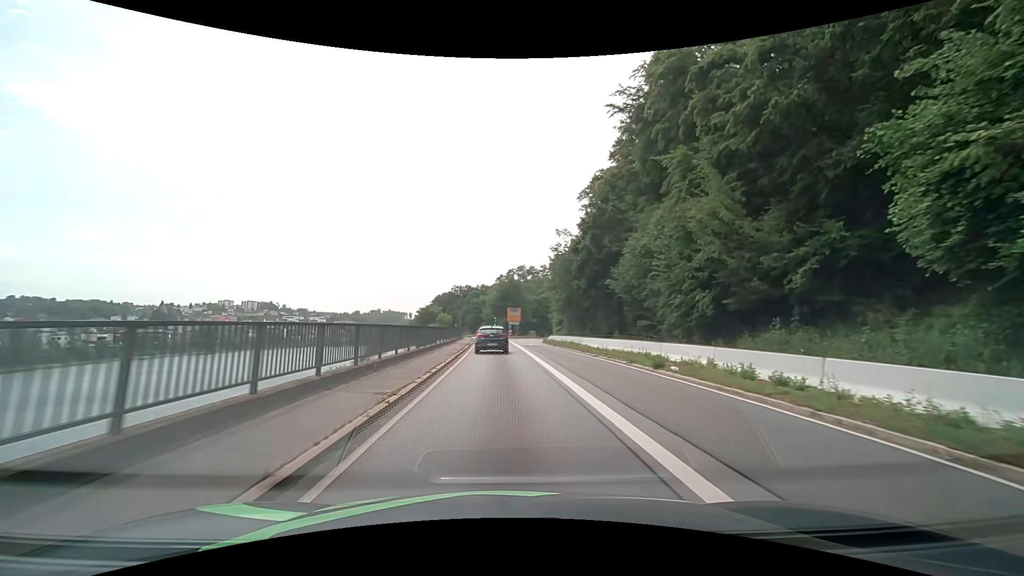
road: primary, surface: asphalt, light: Day
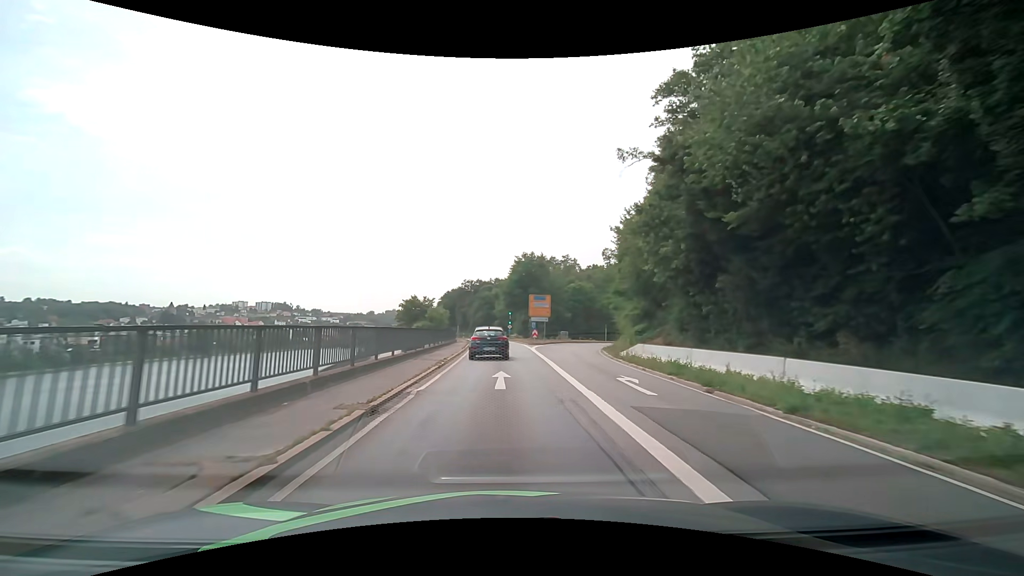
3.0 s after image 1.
(-0.5, +34.5) m; -1°
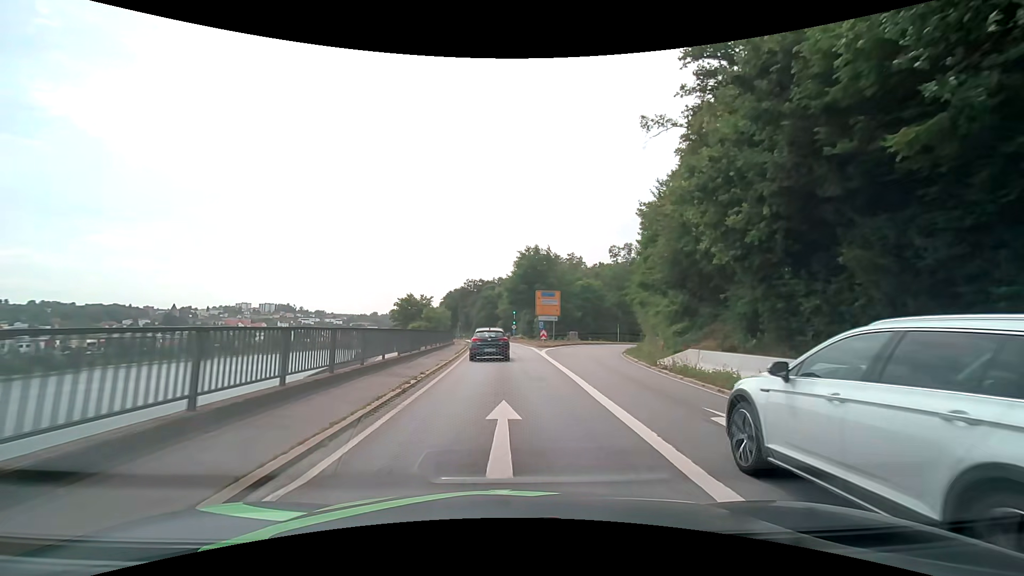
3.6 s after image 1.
(-0.1, +6.6) m; -1°
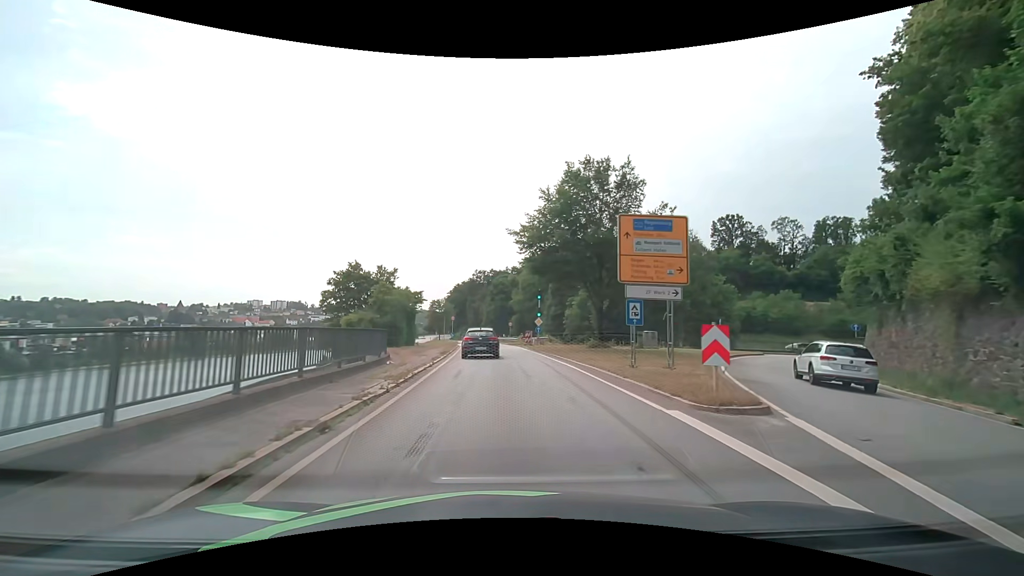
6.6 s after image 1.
(-0.5, +33.8) m; -2°
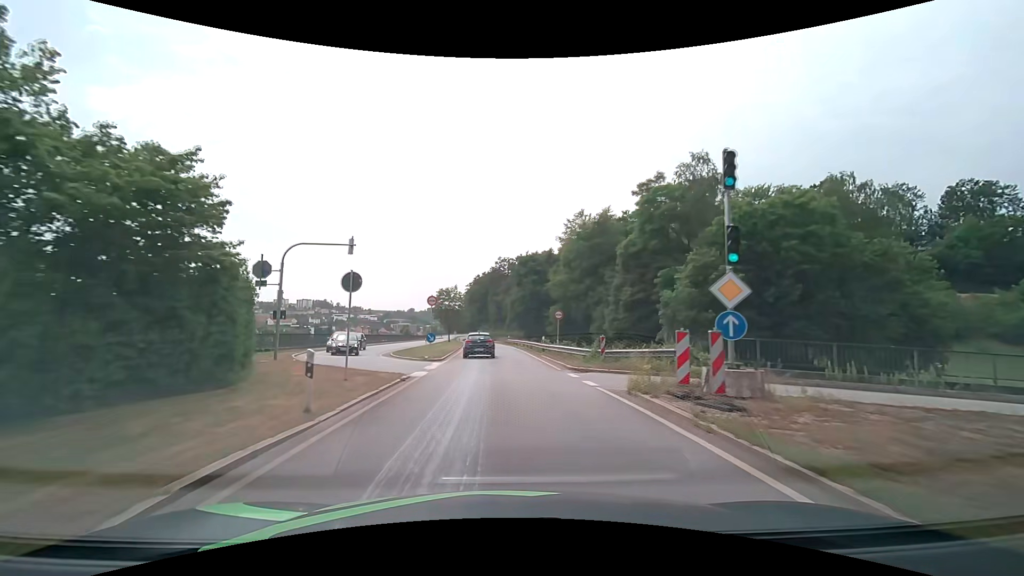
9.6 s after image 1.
(-1.0, +36.8) m; -3°
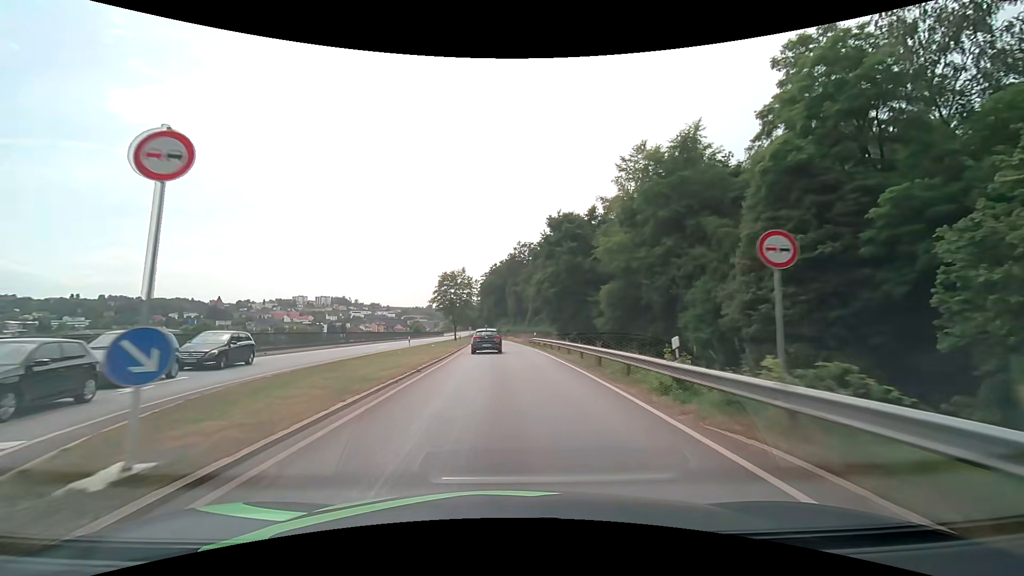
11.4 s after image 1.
(-0.4, +24.4) m; -2°
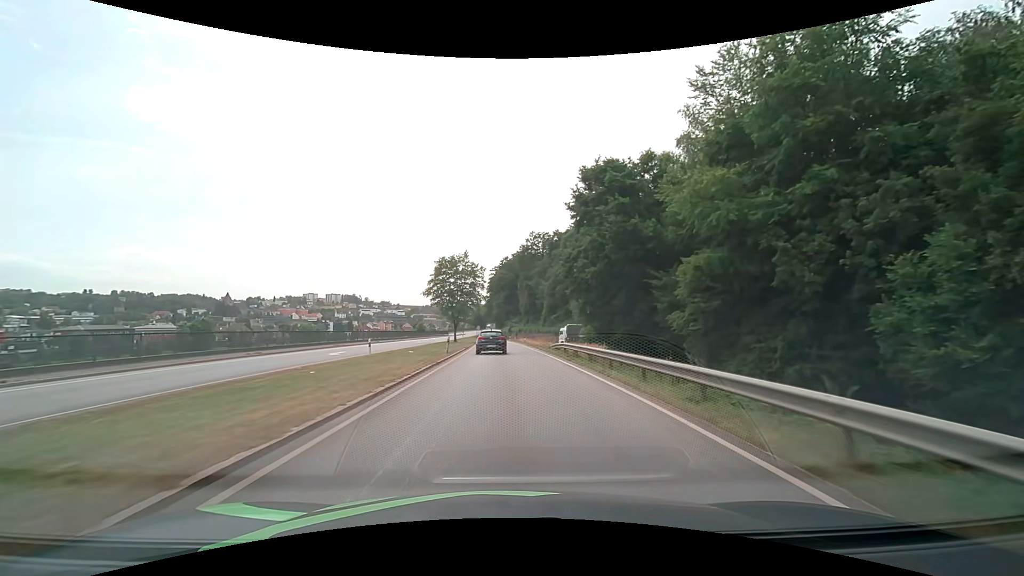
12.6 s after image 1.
(-0.1, +16.7) m; -1°
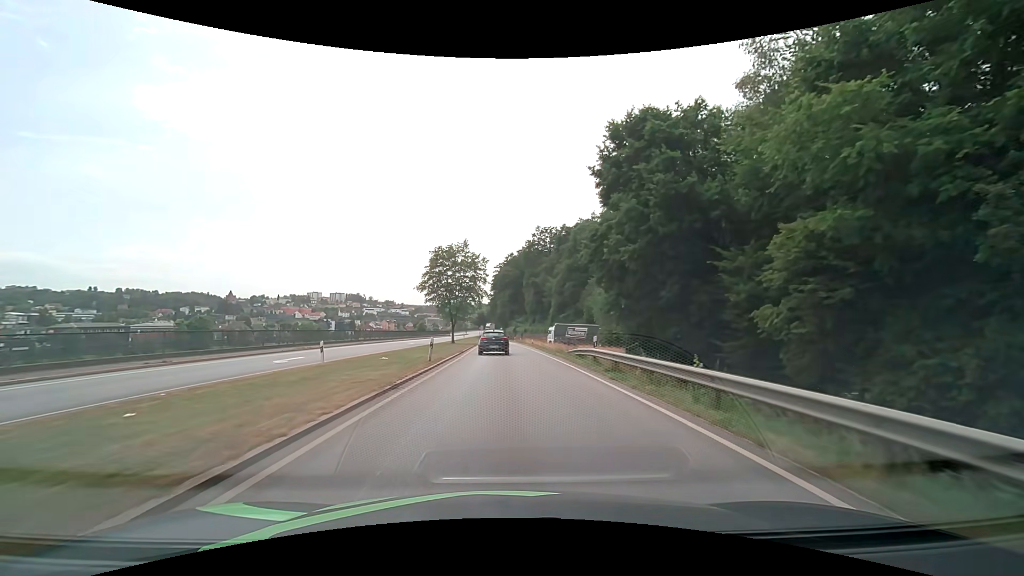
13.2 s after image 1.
(0.0, +8.4) m; -1°
(0, +10) (0, +20) (0, +30) (-1, +40) (-1, +50) (-1, +60) (-1, +70) (-2, +80) (-2, +90) (-3, +100) m
